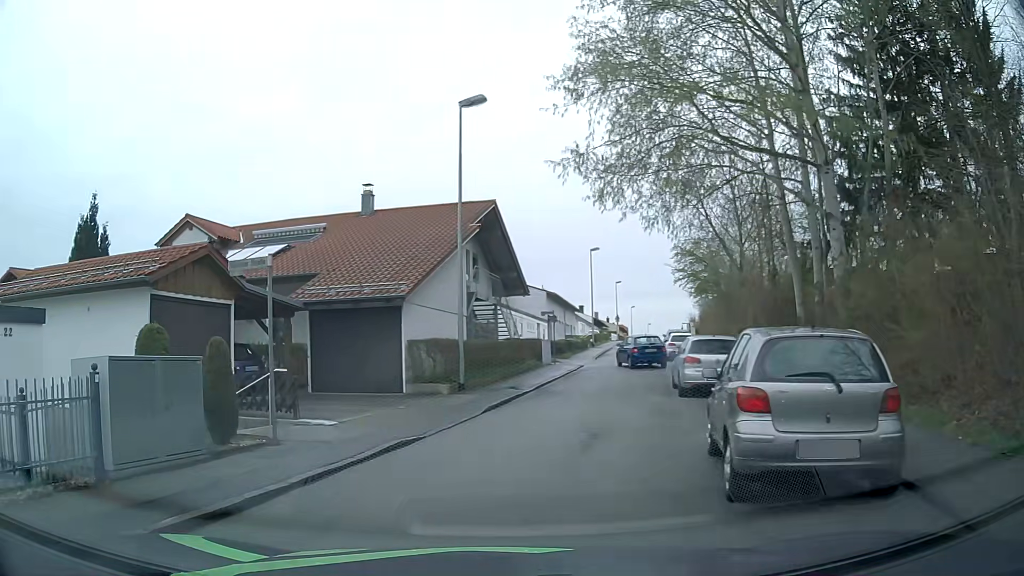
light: Day
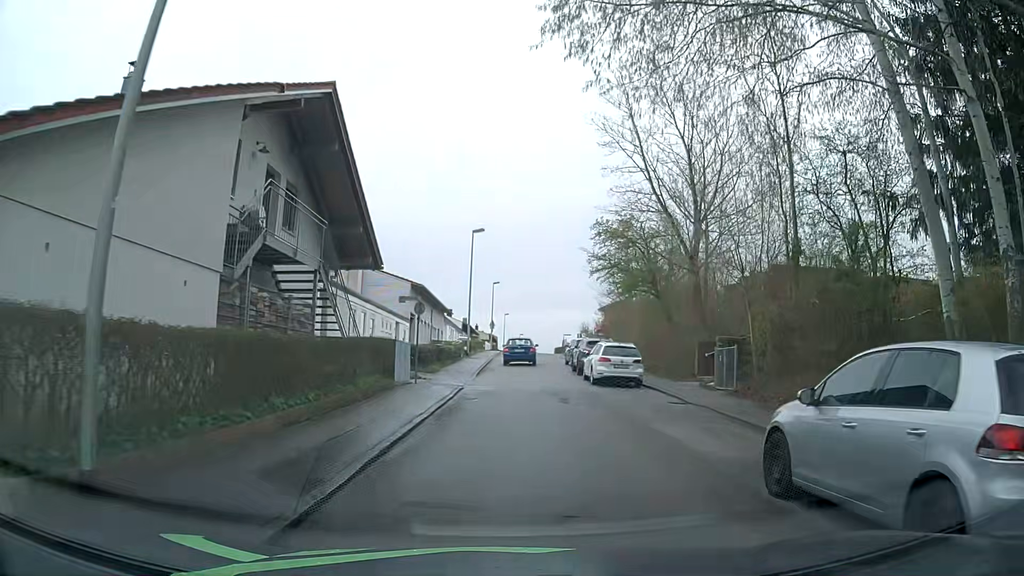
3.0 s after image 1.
(+0.6, +13.6) m; +12°
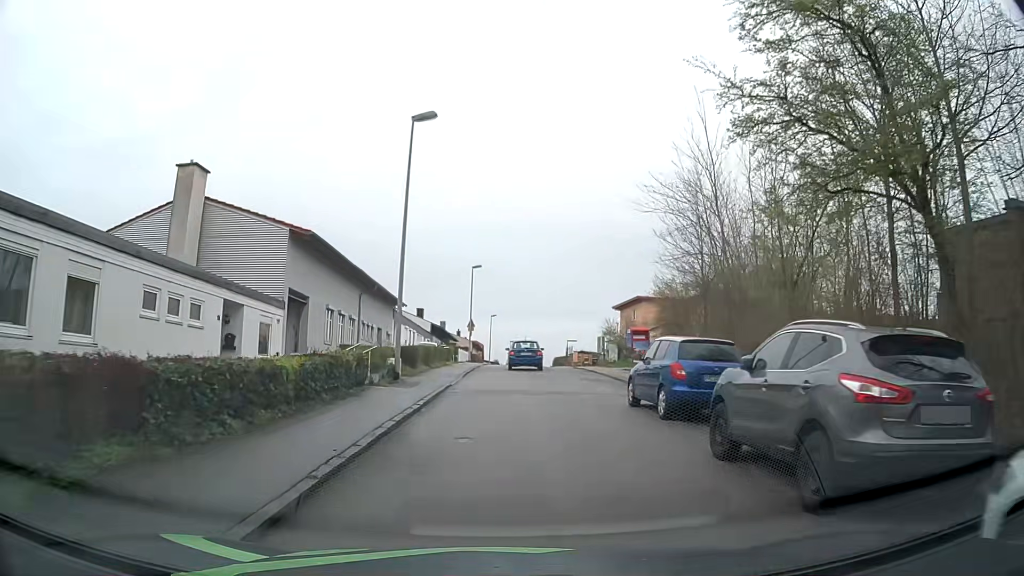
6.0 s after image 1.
(+0.6, +23.6) m; +1°
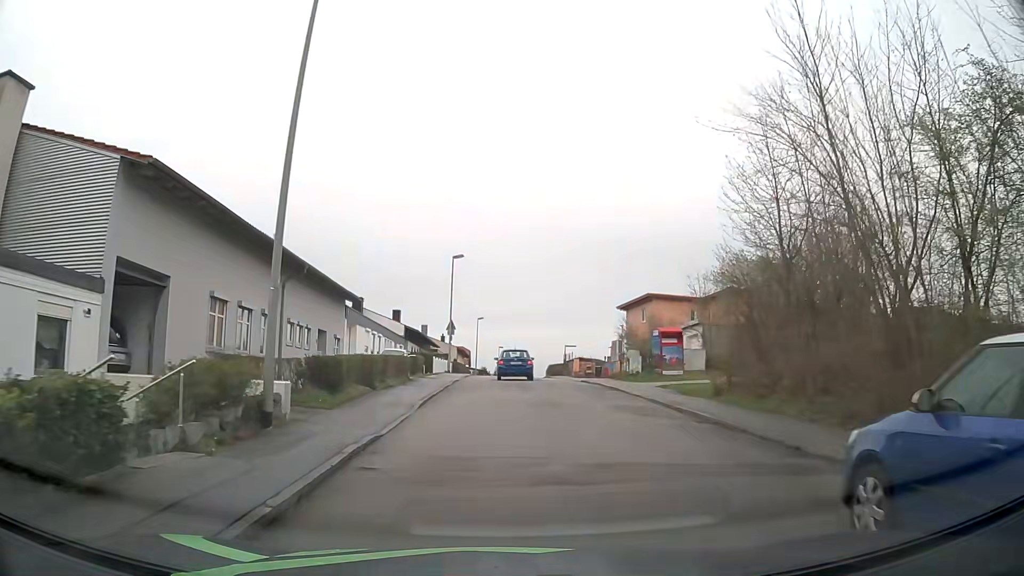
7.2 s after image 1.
(+0.1, +10.2) m; +1°
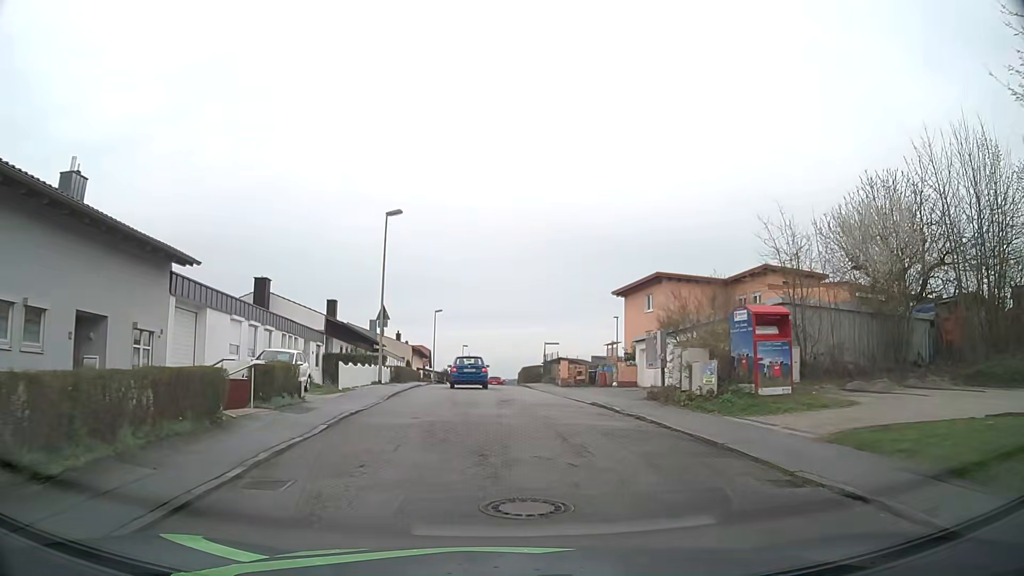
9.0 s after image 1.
(+0.4, +15.2) m; +3°
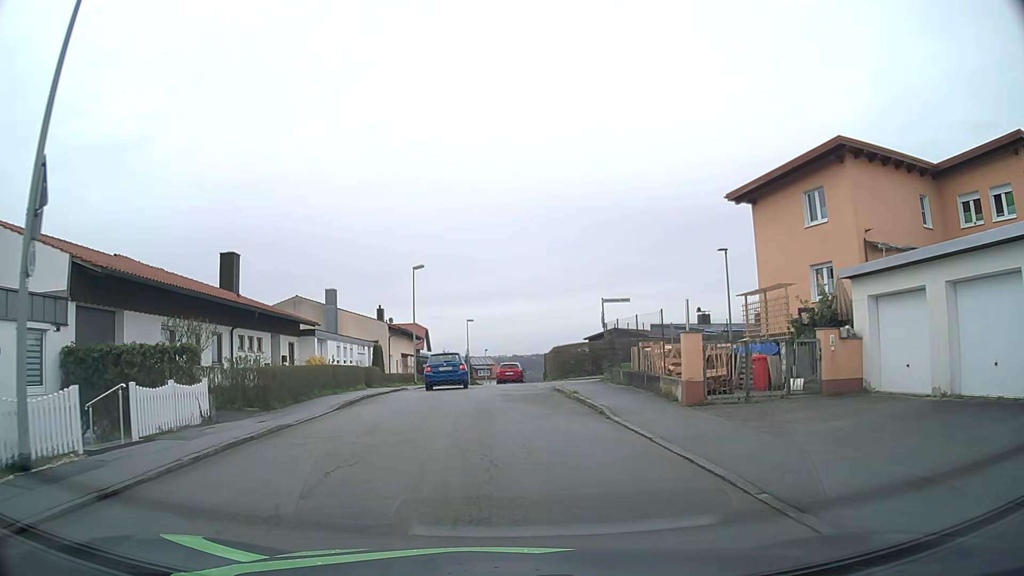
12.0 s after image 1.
(-0.2, +24.7) m; -1°
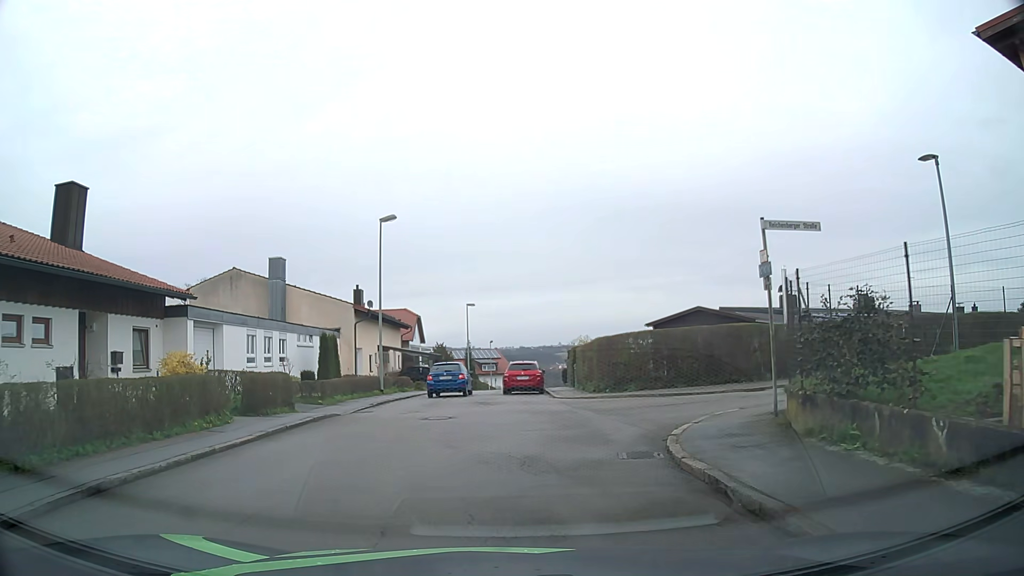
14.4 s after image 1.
(-0.3, +15.2) m; -1°
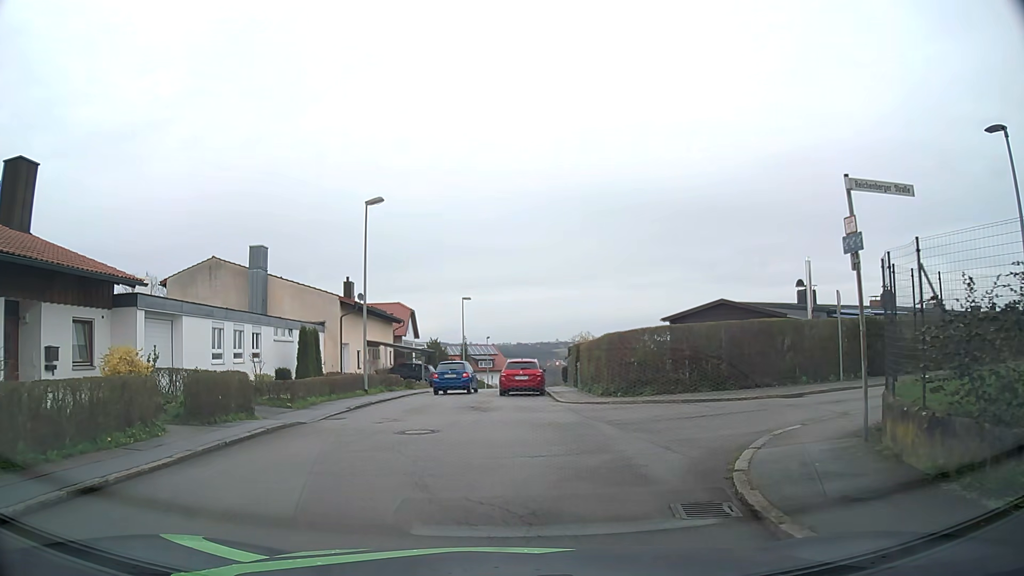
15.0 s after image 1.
(0.0, +2.8) m; 0°
